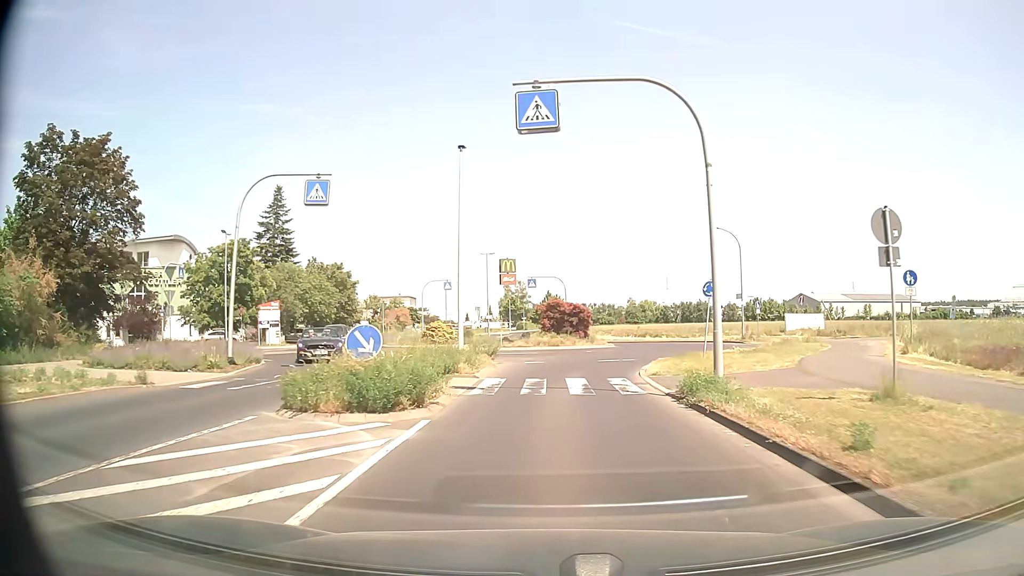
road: tertiary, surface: asphalt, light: Day
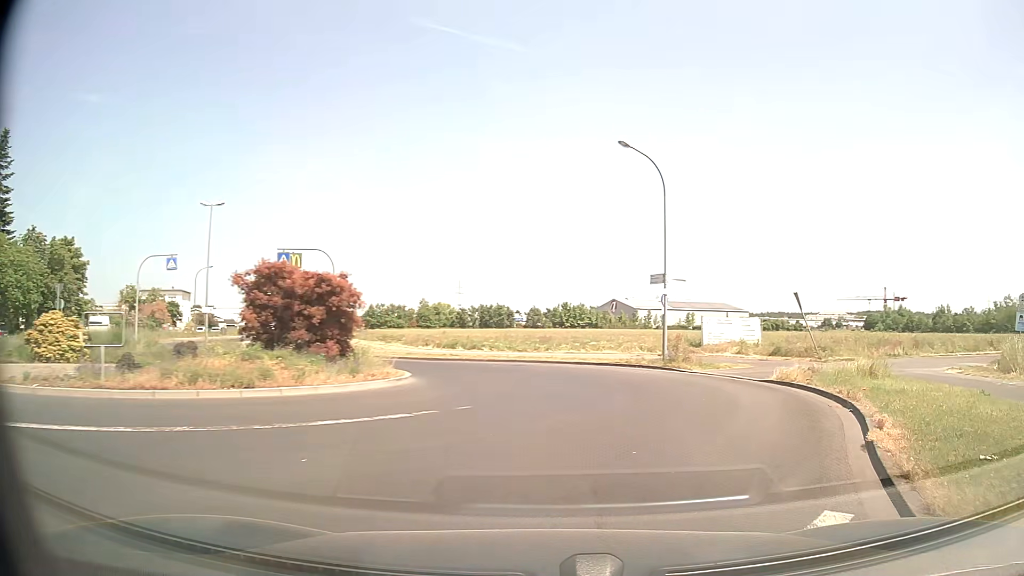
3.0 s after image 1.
(+1.5, +23.0) m; +17°
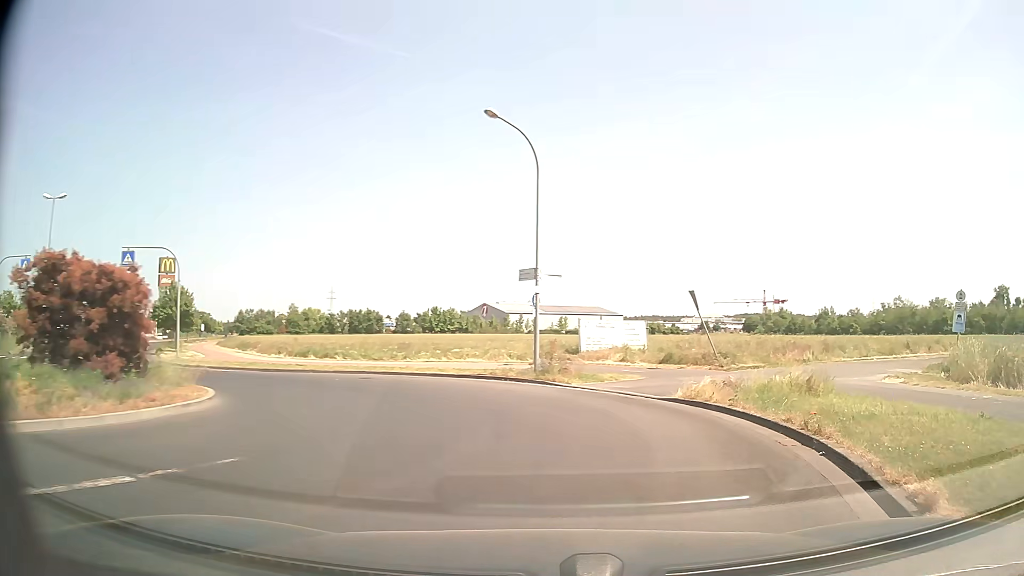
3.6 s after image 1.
(+0.4, +4.0) m; +11°
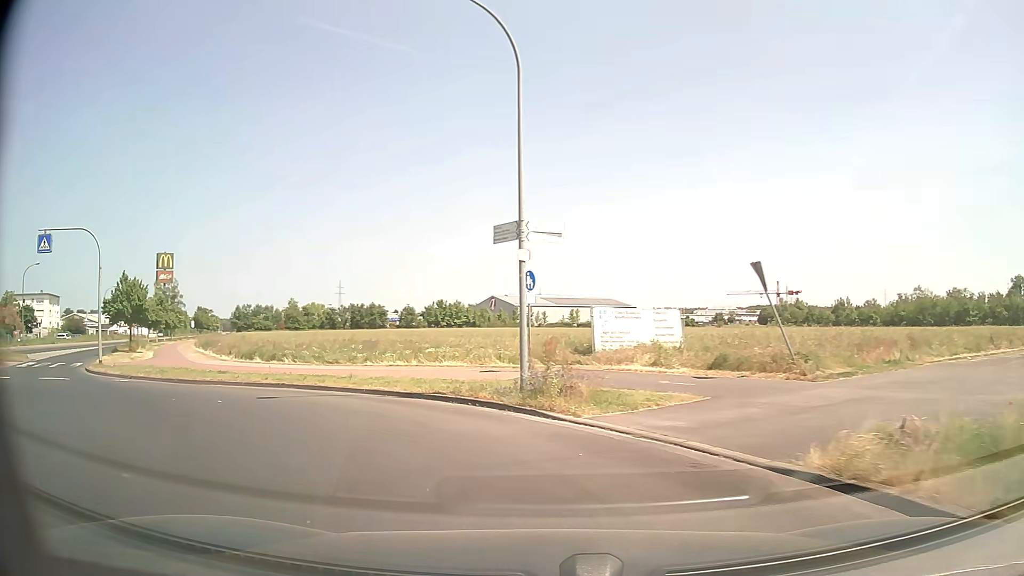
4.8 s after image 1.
(+0.5, +7.8) m; 0°
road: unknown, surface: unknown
